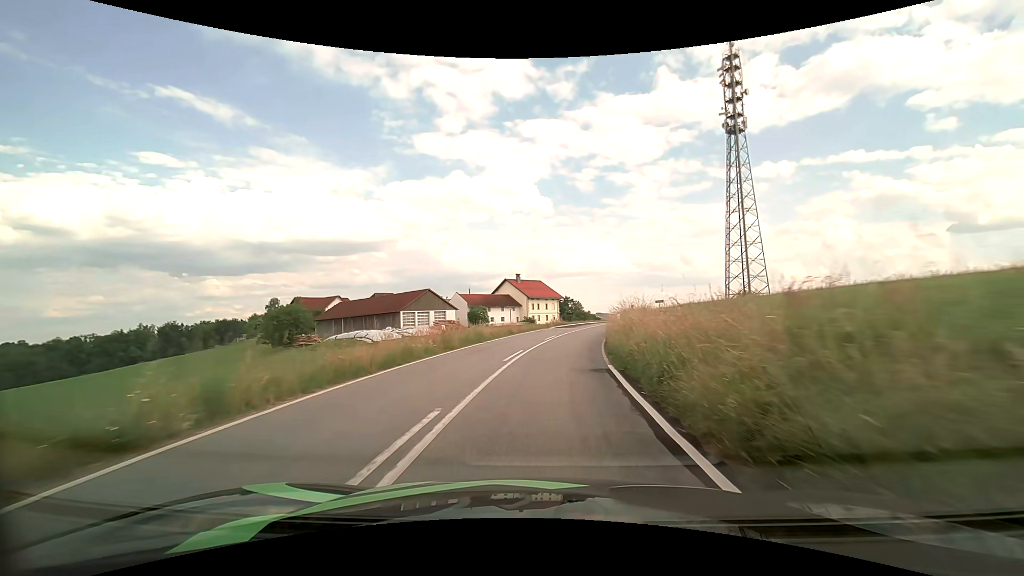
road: tertiary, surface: asphalt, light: Day
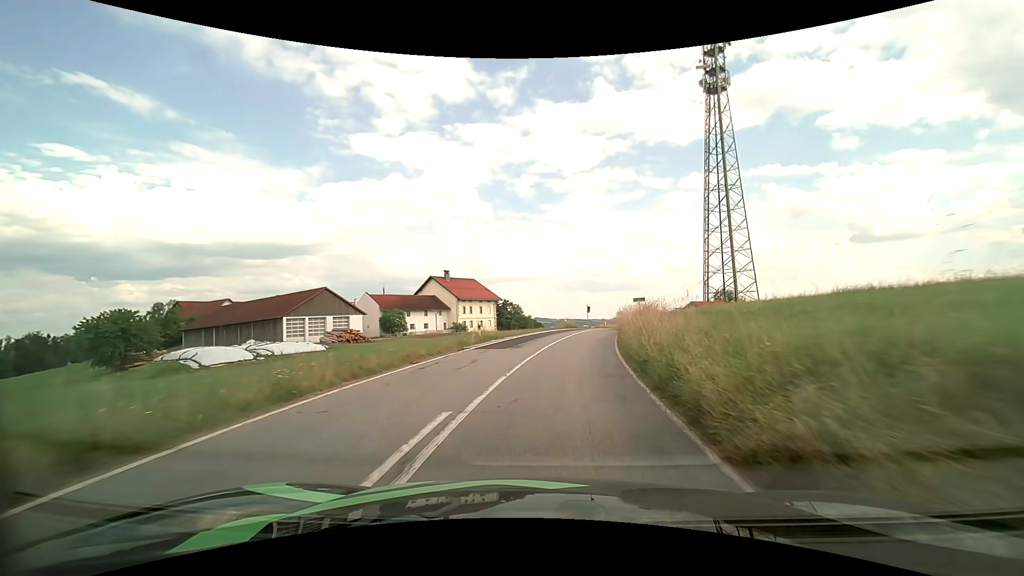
(+1.3, +22.7) m; +7°
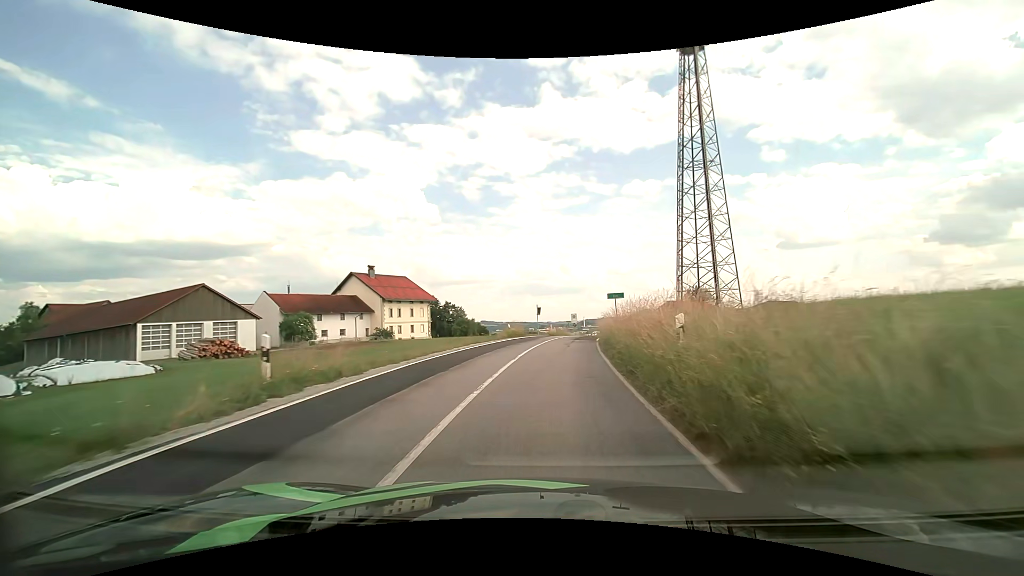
(+0.8, +15.0) m; +6°
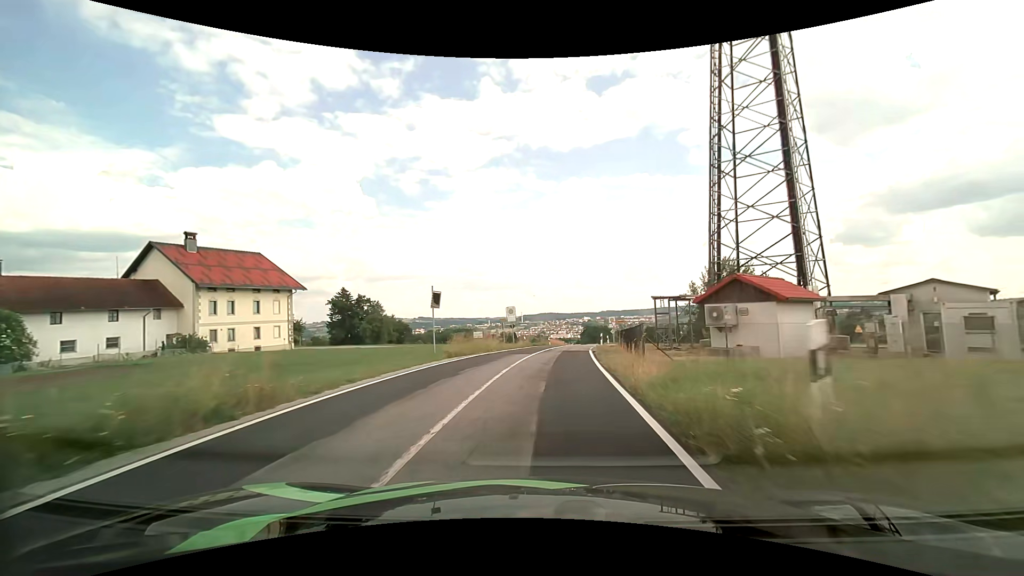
(+2.0, +30.7) m; +7°
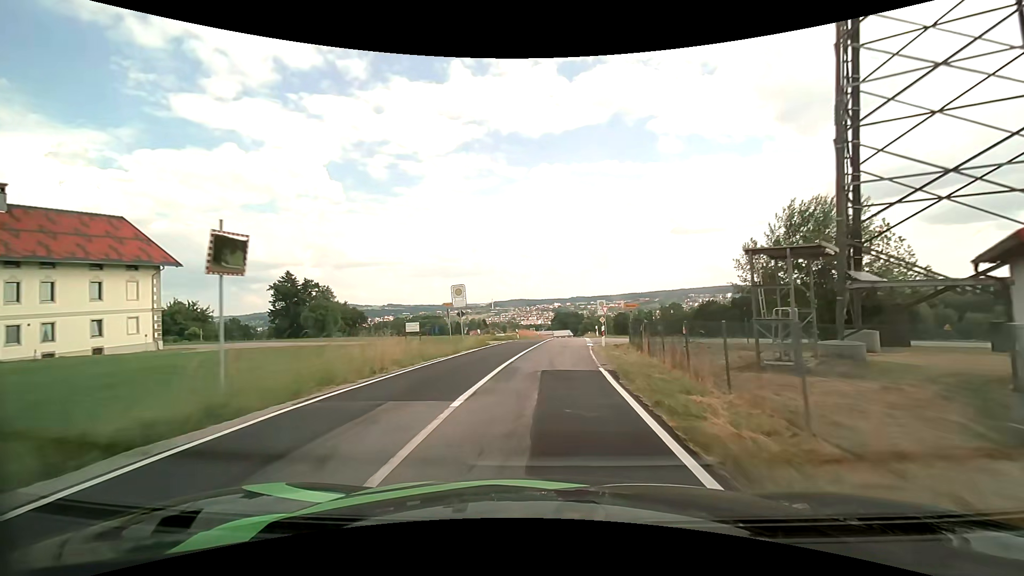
(+0.4, +16.0) m; +3°
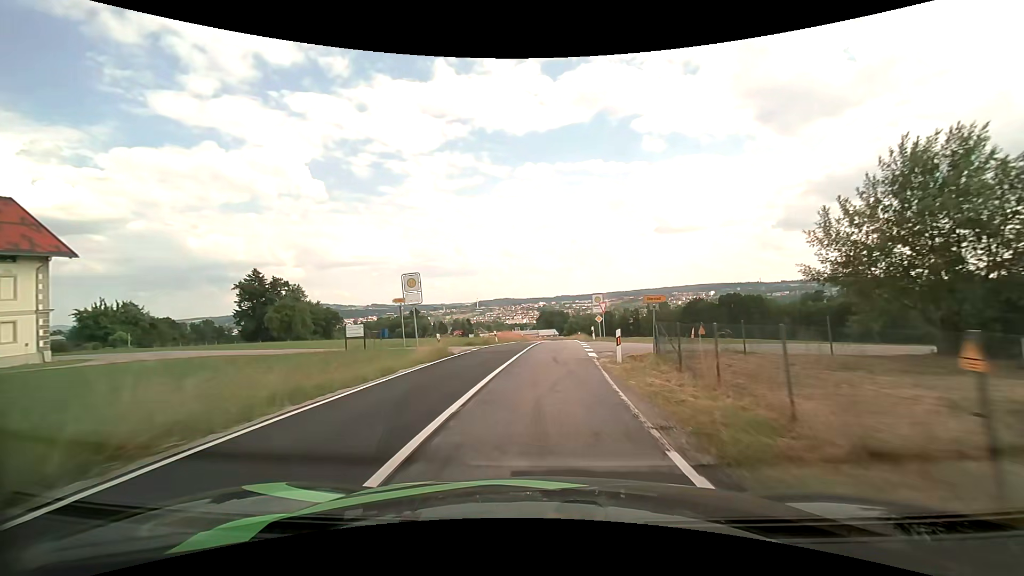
(+0.1, +8.2) m; +1°
(0, +10) (+1, +20) (+1, +30) (+2, +40) (+2, +50) (+3, +60) (+3, +70) (+4, +80) (+4, +90) (+5, +100) m
